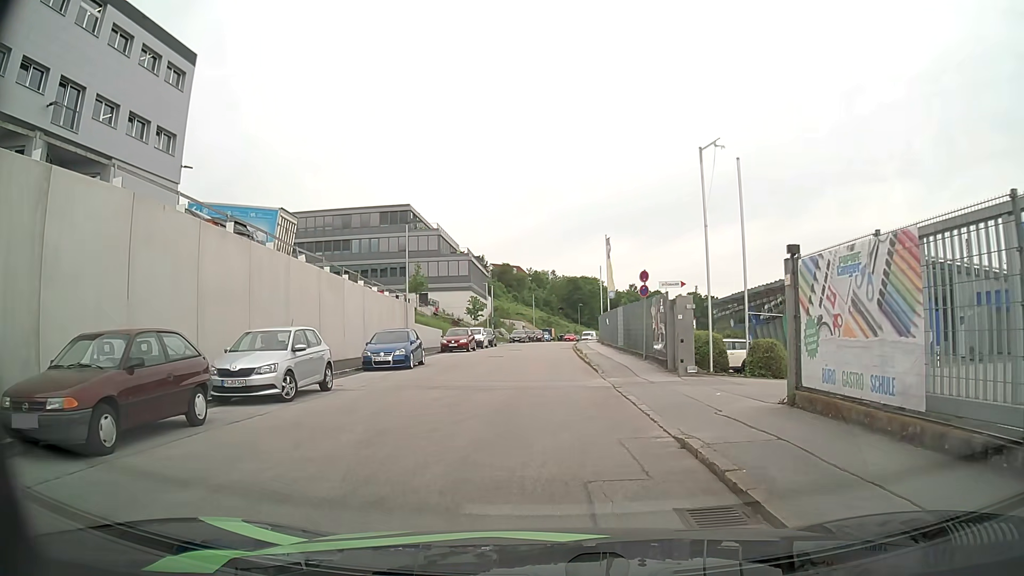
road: residential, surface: asphalt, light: Day
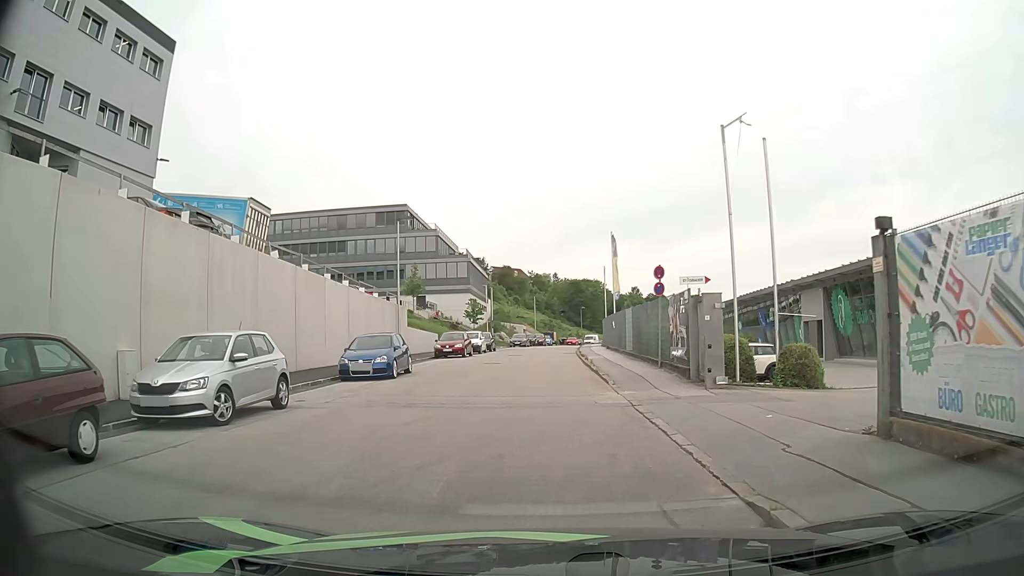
(0.0, +3.0) m; -1°
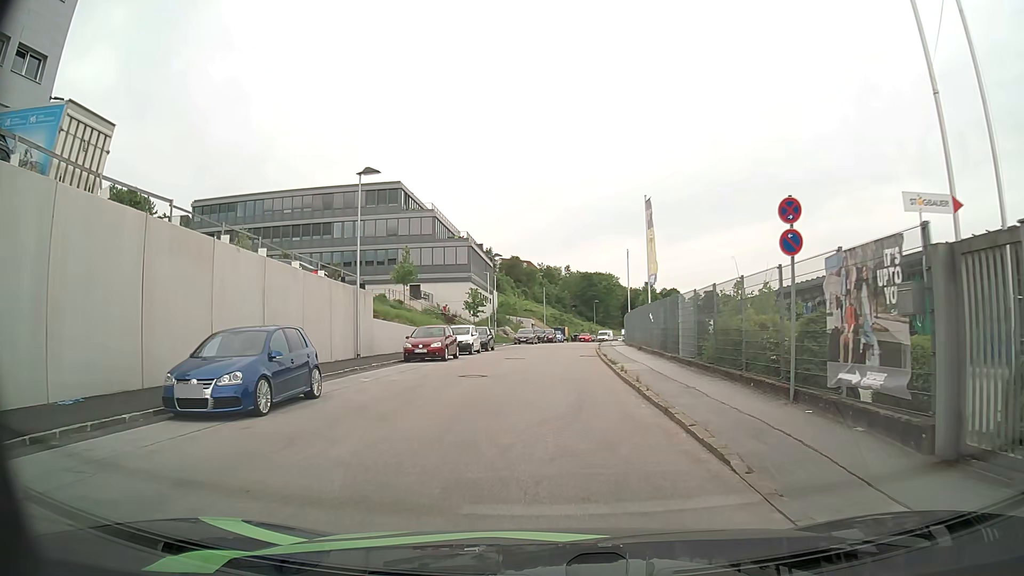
(-0.1, +10.7) m; -1°
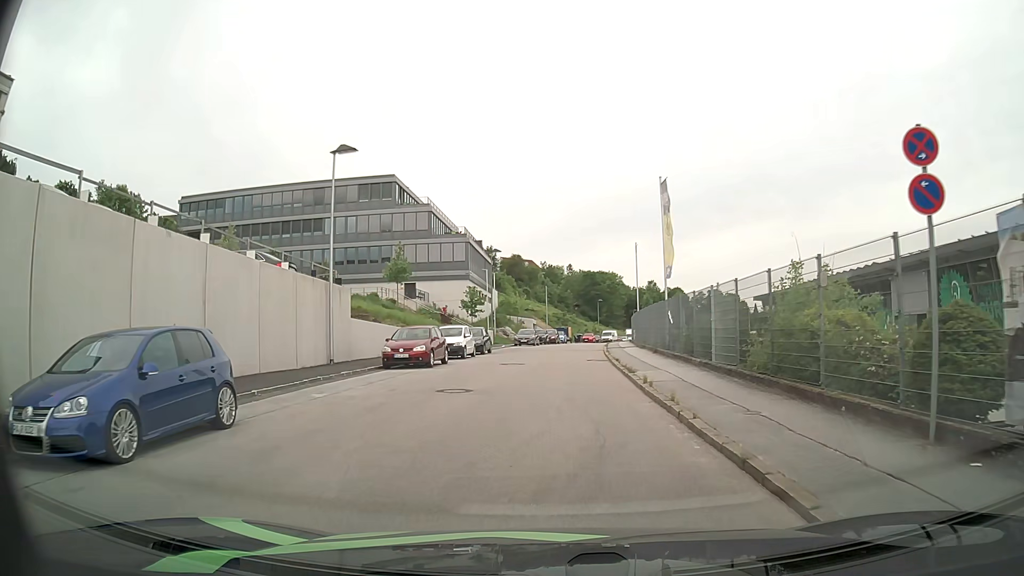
(+0.1, +4.0) m; +1°
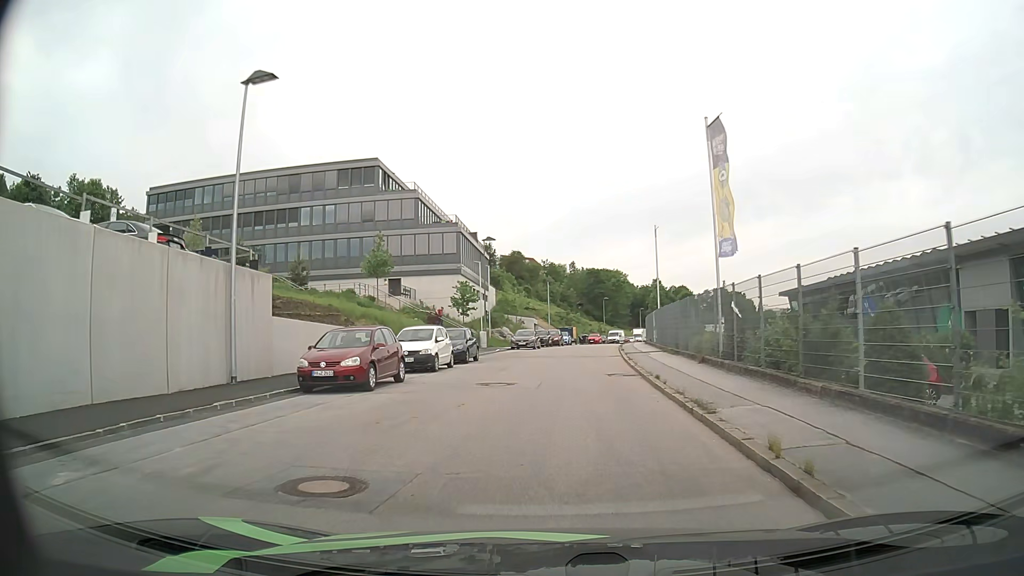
(-0.1, +8.4) m; -1°
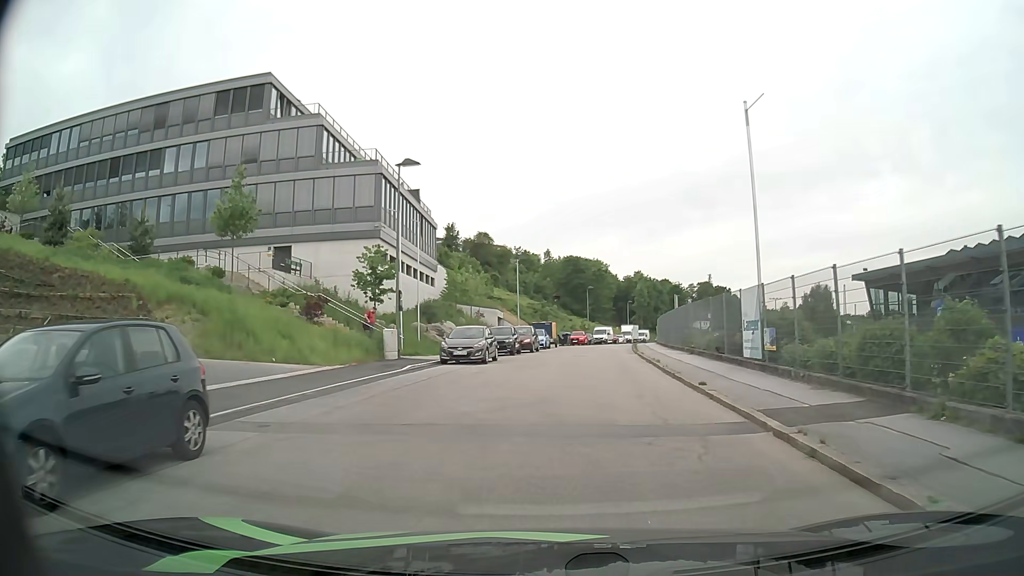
(+0.4, +23.4) m; +2°
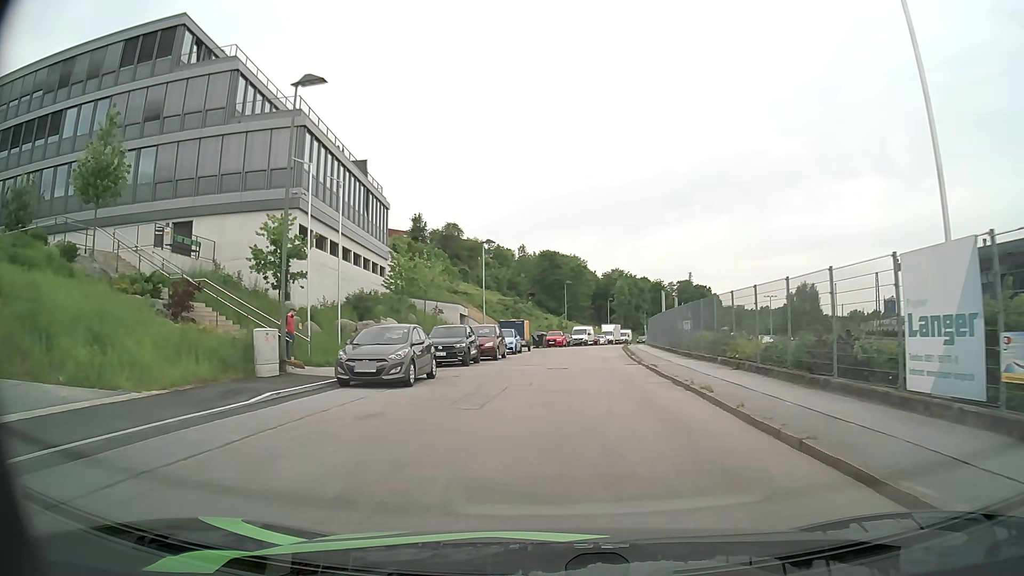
(+0.2, +10.2) m; +2°
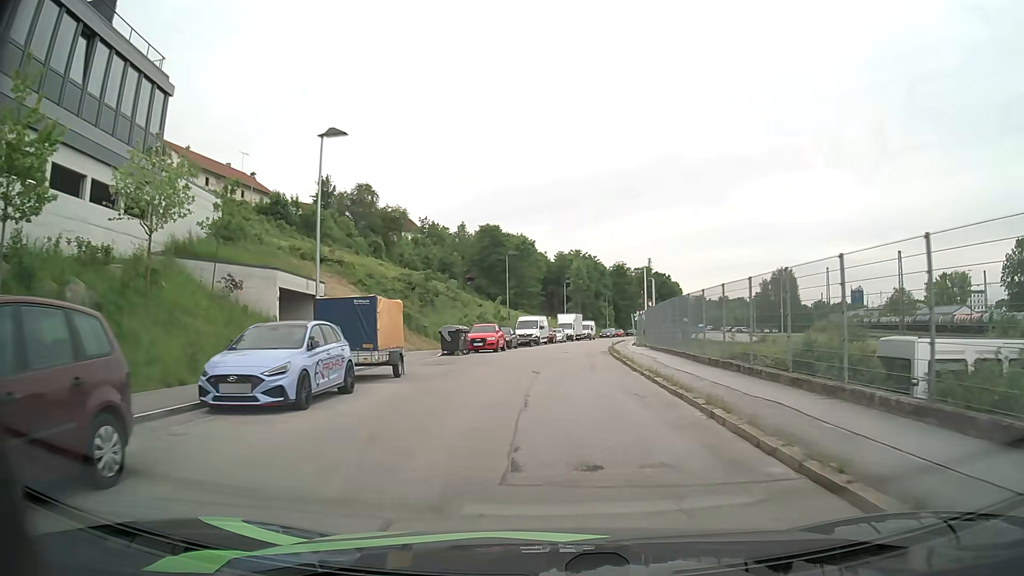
(+1.1, +27.5) m; +4°
(0, +10) (+1, +20) (+1, +30) (+2, +40) (+3, +50) (+5, +60) (+6, +70) (+8, +79) (+10, +89) (+13, +99) m
